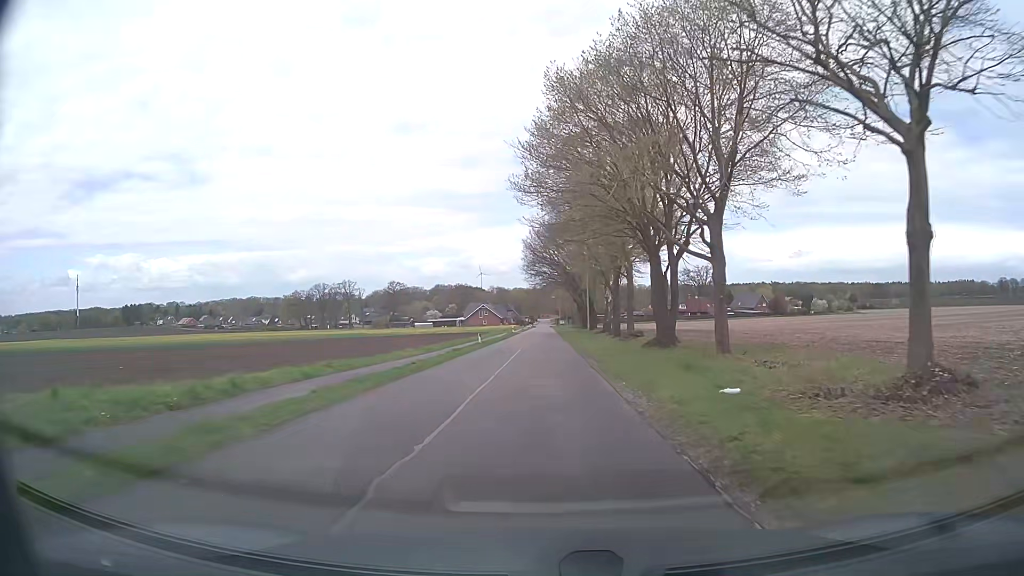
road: unclassified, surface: asphalt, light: Day
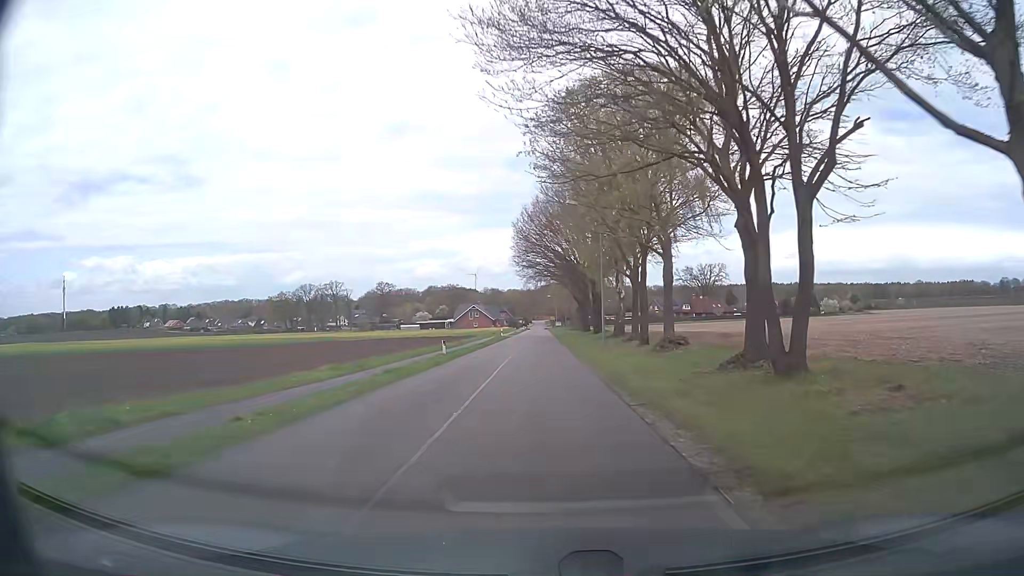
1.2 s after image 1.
(0.0, +14.3) m; 0°
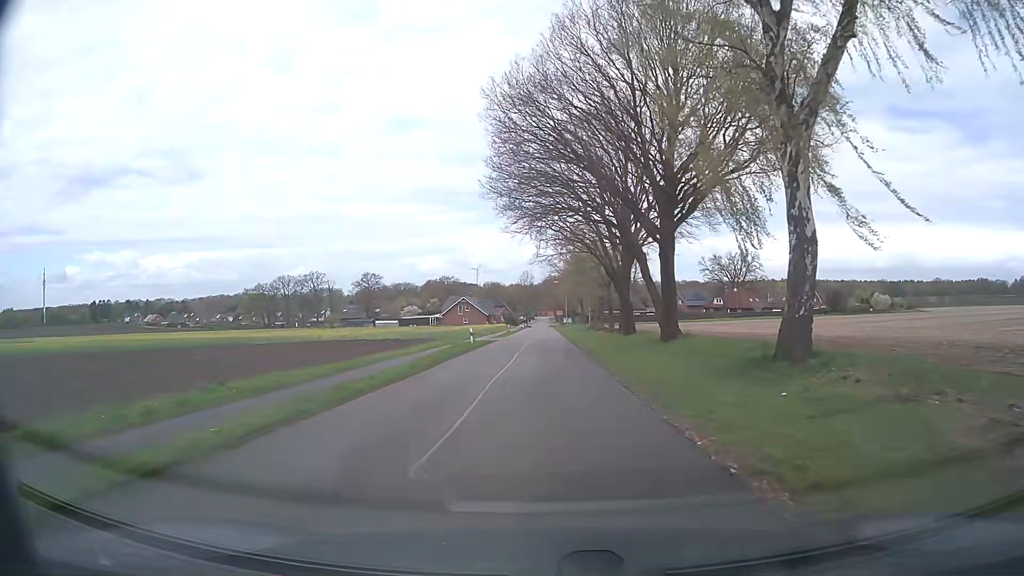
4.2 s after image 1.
(-0.1, +35.4) m; 0°
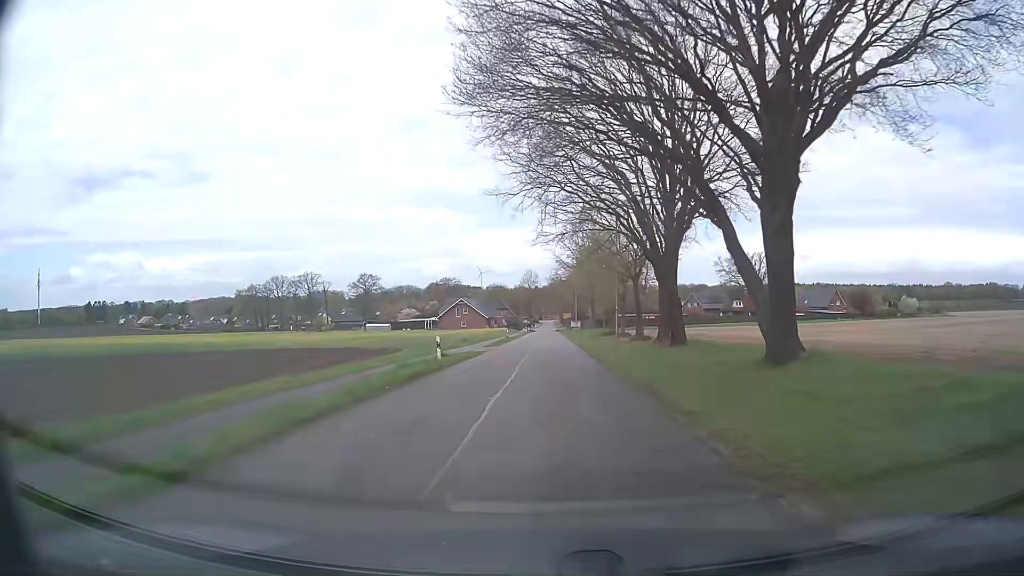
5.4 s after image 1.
(-0.2, +14.1) m; -1°
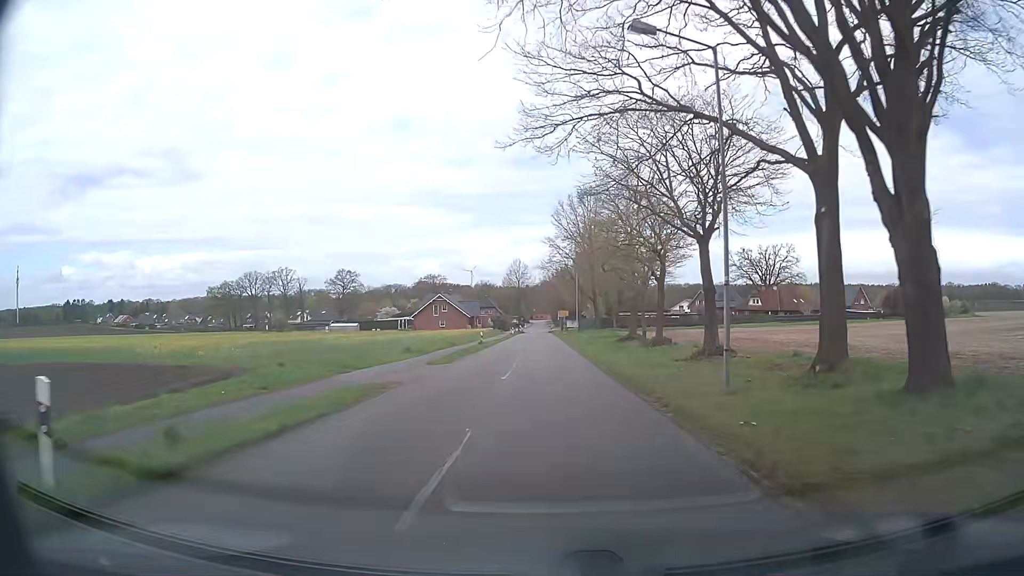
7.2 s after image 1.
(+0.2, +20.5) m; 0°
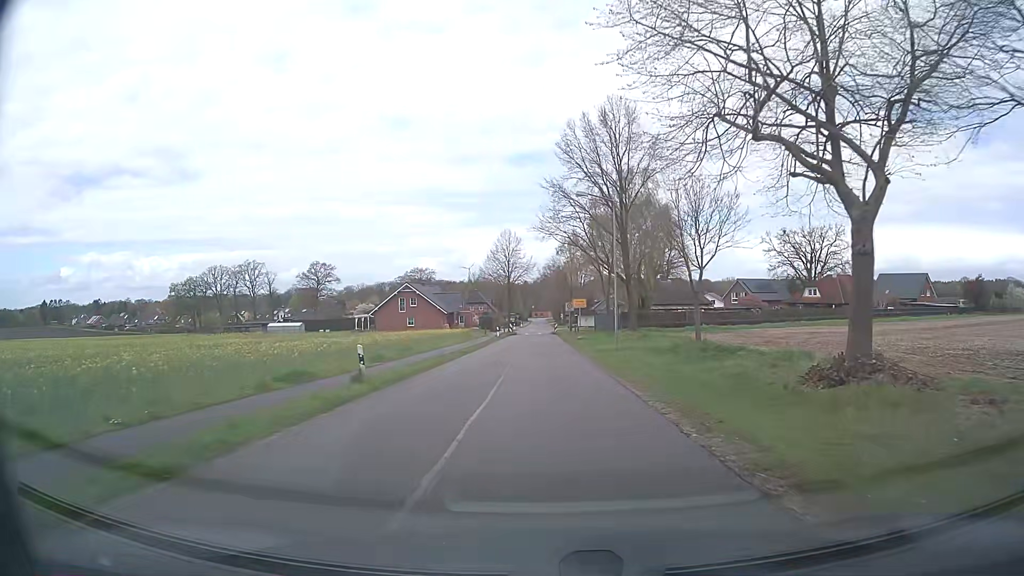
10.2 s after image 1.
(+0.3, +32.4) m; +1°
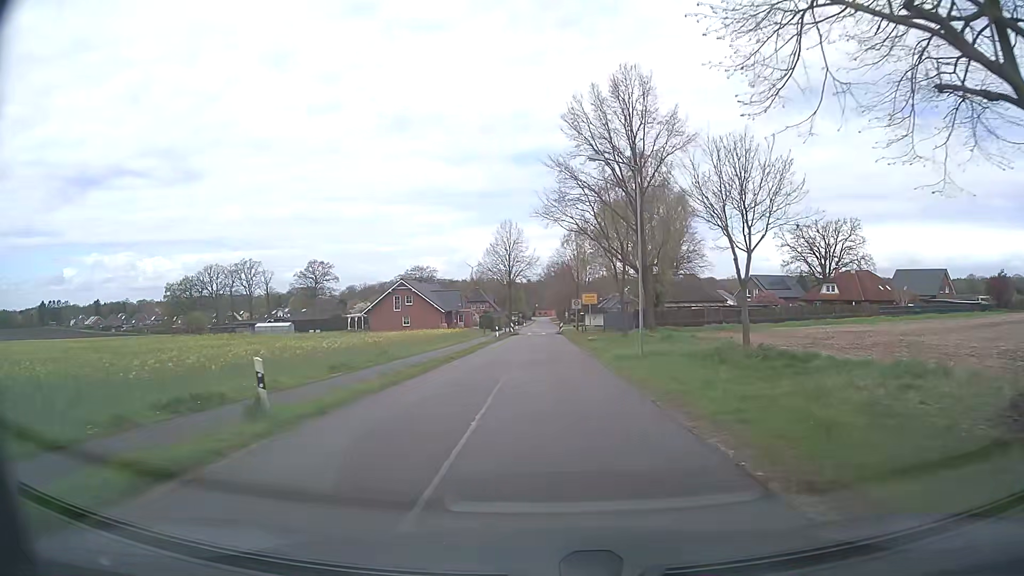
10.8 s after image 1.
(0.0, +6.2) m; 0°
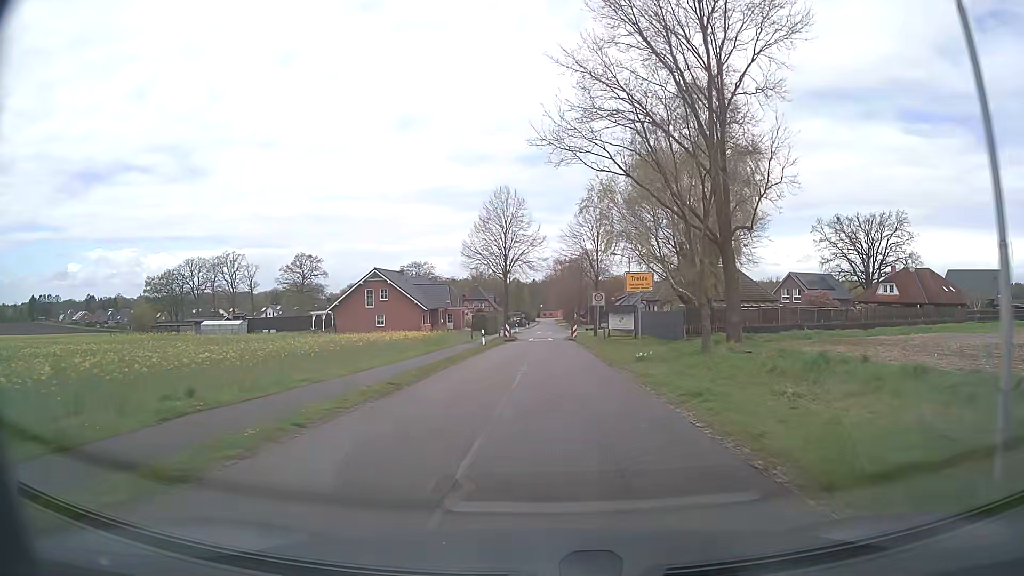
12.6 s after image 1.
(-0.1, +18.5) m; 0°
(0, +10) (0, +20) (0, +30) (0, +40) (0, +50) (0, +60) (0, +70) (+1, +80) (+1, +90) (+1, +100) m
